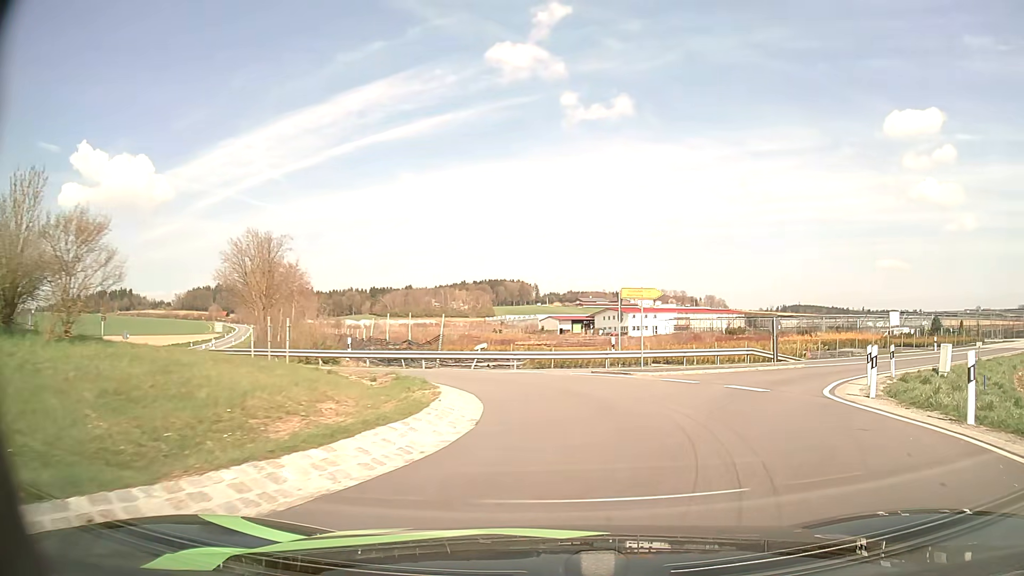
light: Day
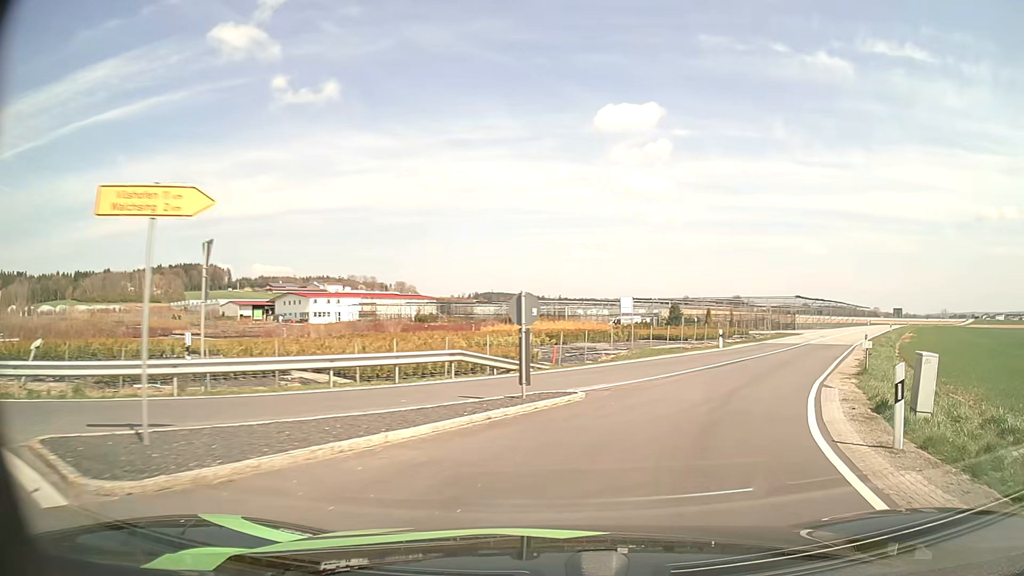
(+3.4, +15.1) m; +26°
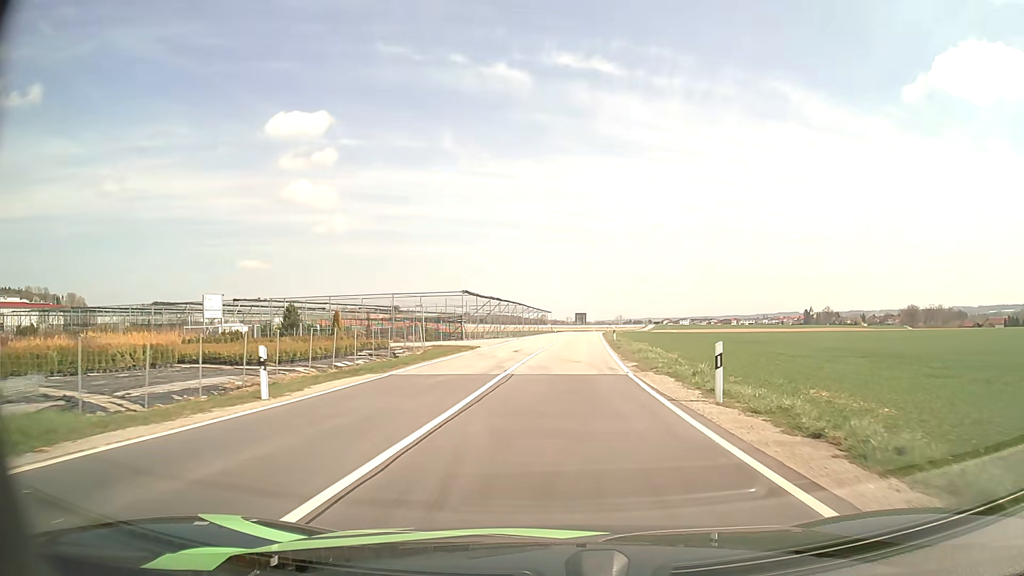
(+7.8, +24.2) m; +29°
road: tertiary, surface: asphalt
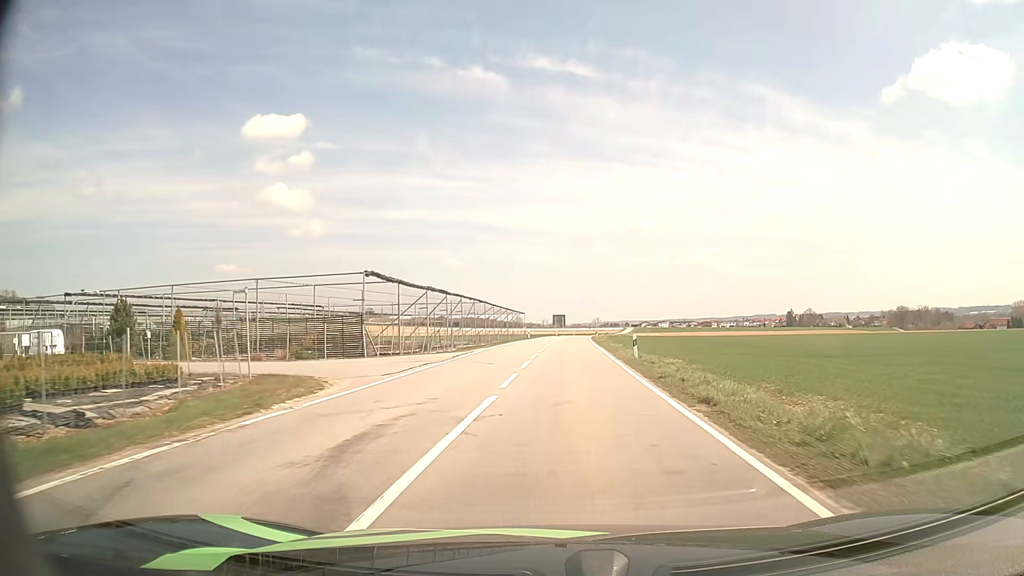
(+0.5, +23.6) m; +2°
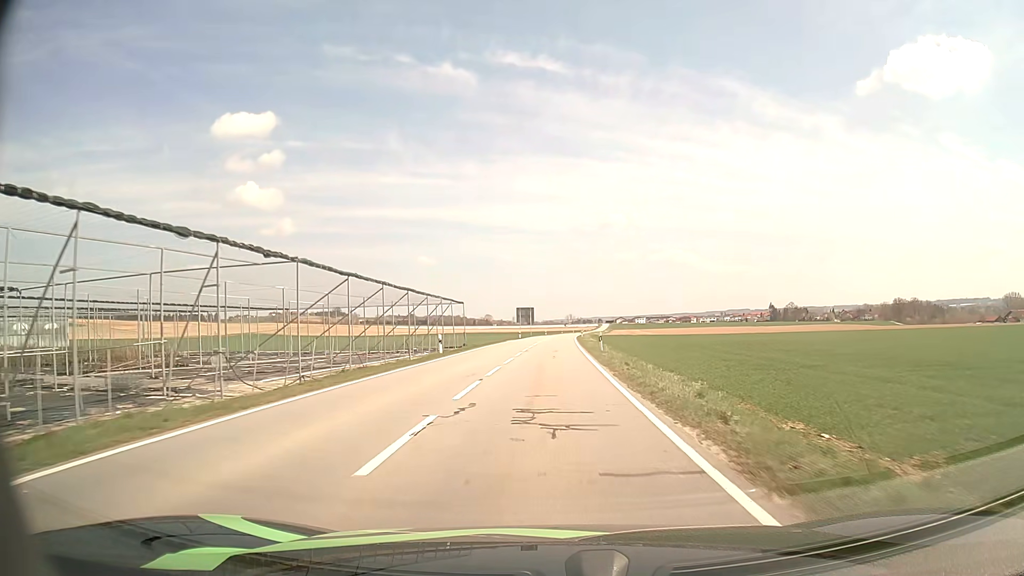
(+1.6, +45.7) m; +2°
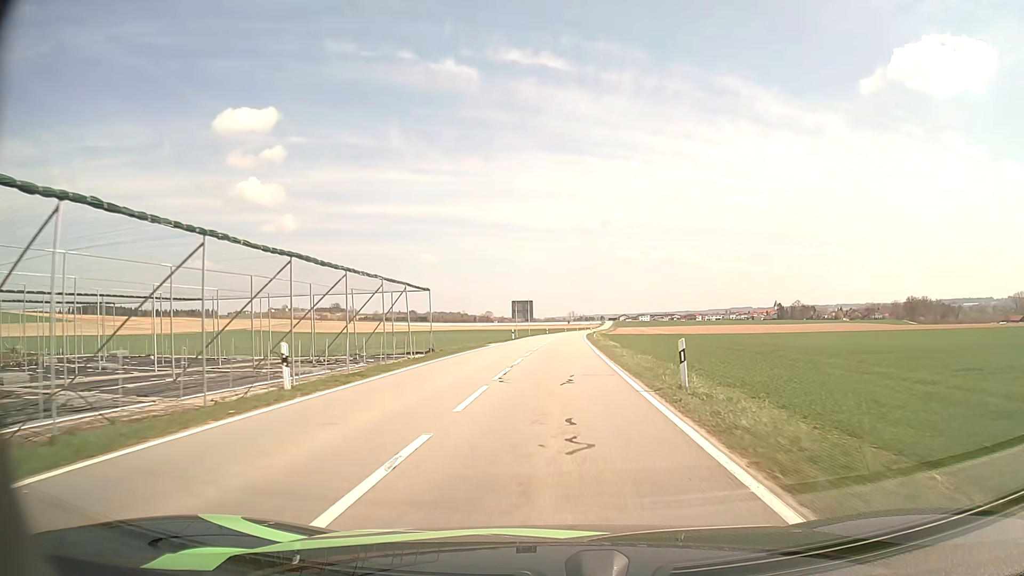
(0.0, +20.3) m; 0°
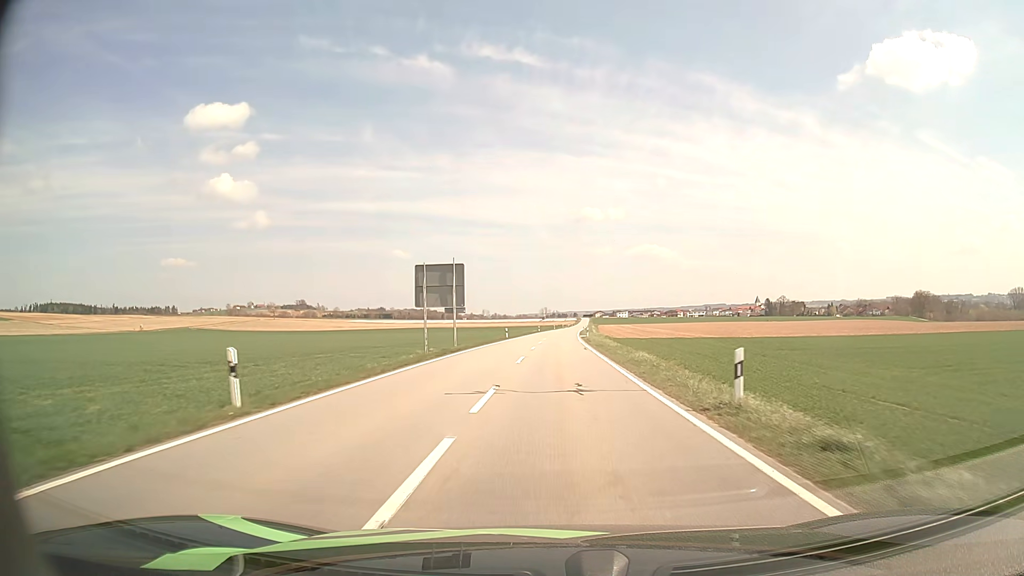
(+1.1, +55.7) m; +2°
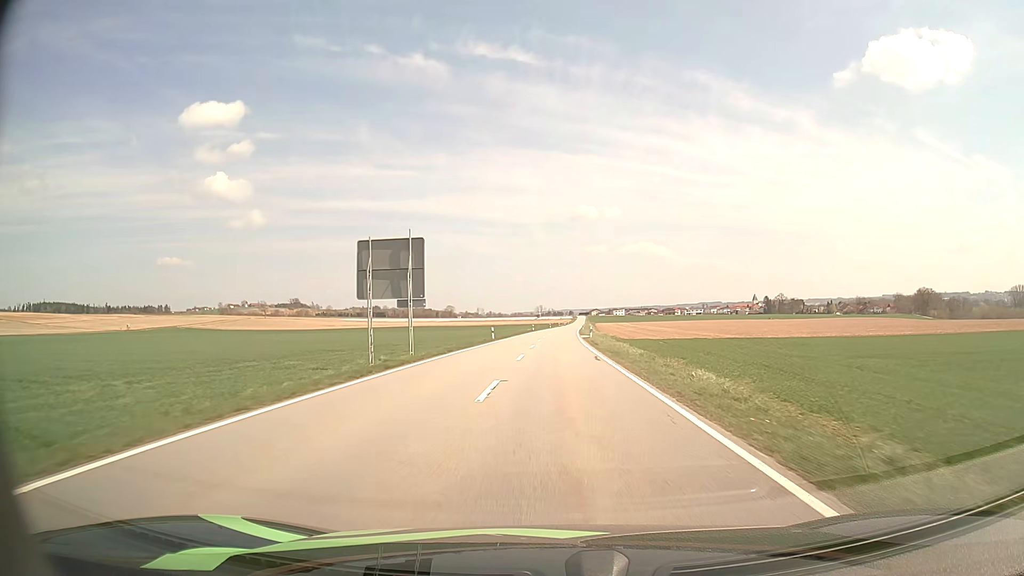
(0.0, +11.7) m; 0°
(0, +10) (0, +20) (0, +30) (0, +40) (+1, +50) (+1, +60) (+1, +70) (+2, +80) (+2, +90) (+2, +100) m
